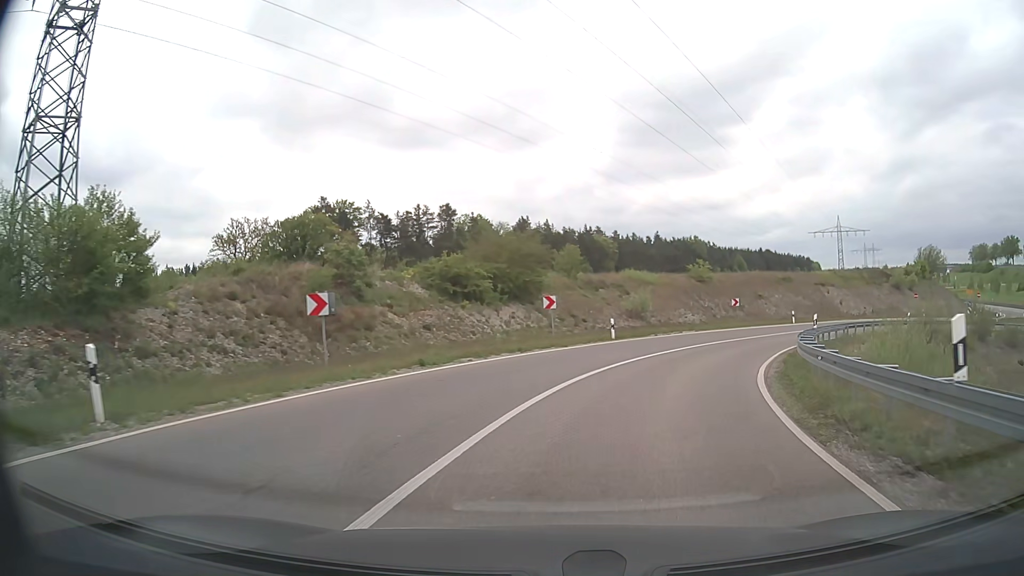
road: trunk_link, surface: asphalt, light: Day
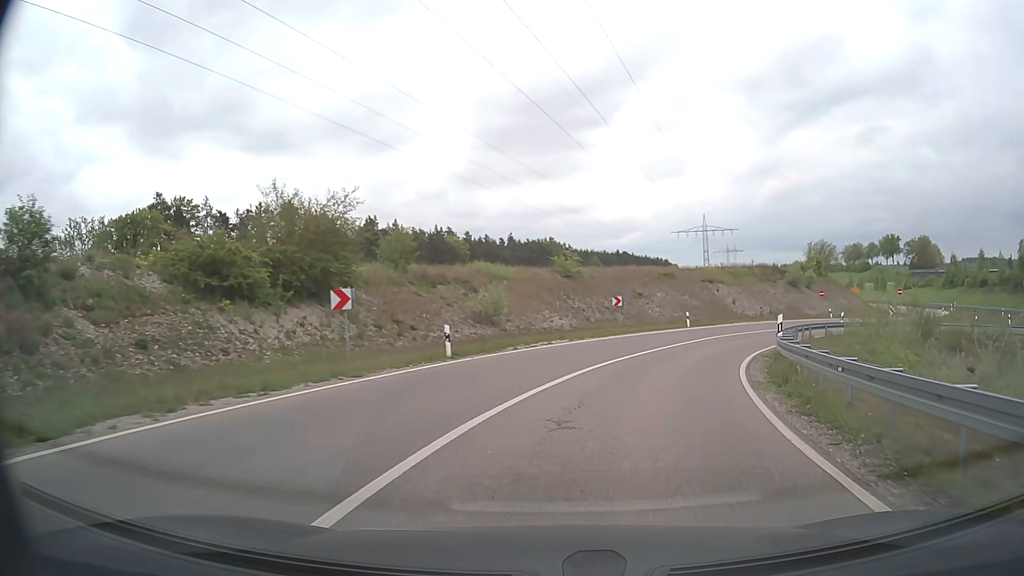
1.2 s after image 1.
(+1.2, +11.1) m; +12°
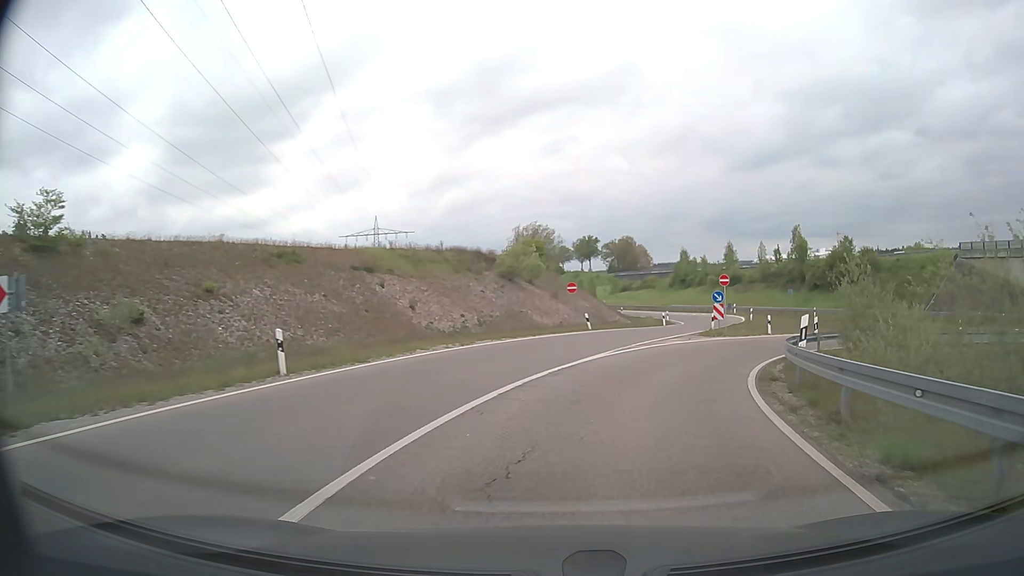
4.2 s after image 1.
(+6.6, +27.8) m; +27°
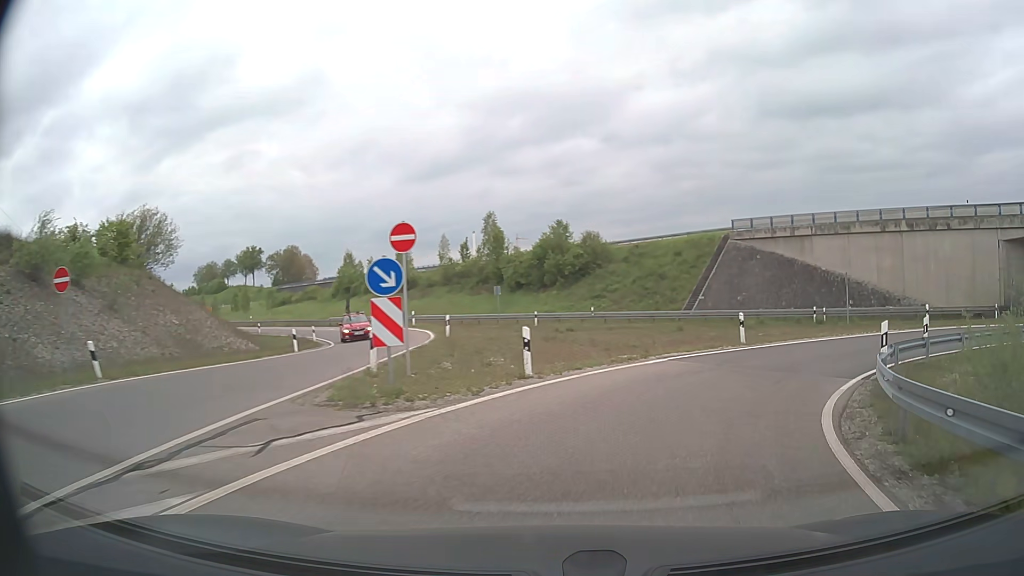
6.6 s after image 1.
(+4.6, +21.7) m; +27°
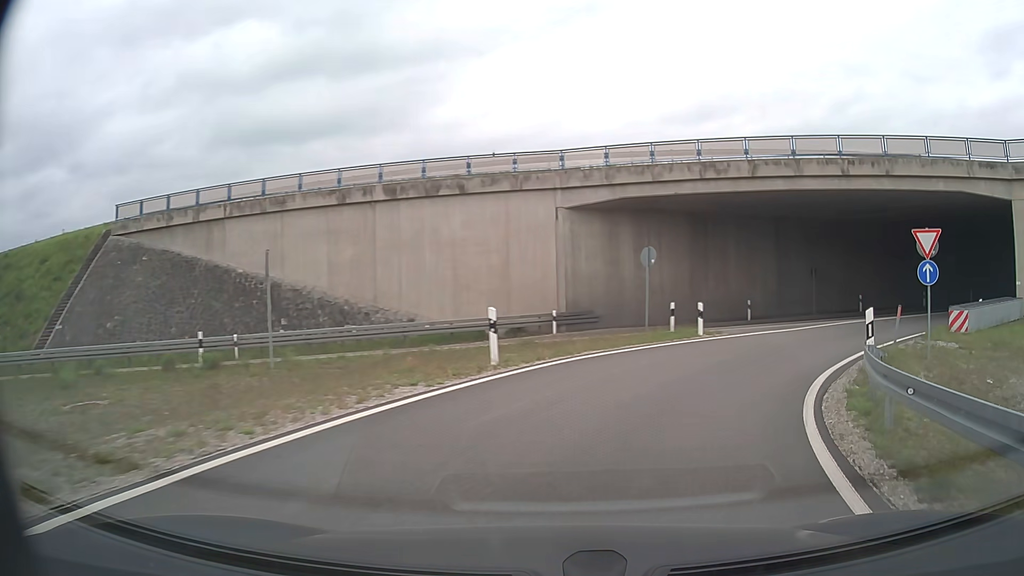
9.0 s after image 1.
(+8.4, +19.7) m; +47°
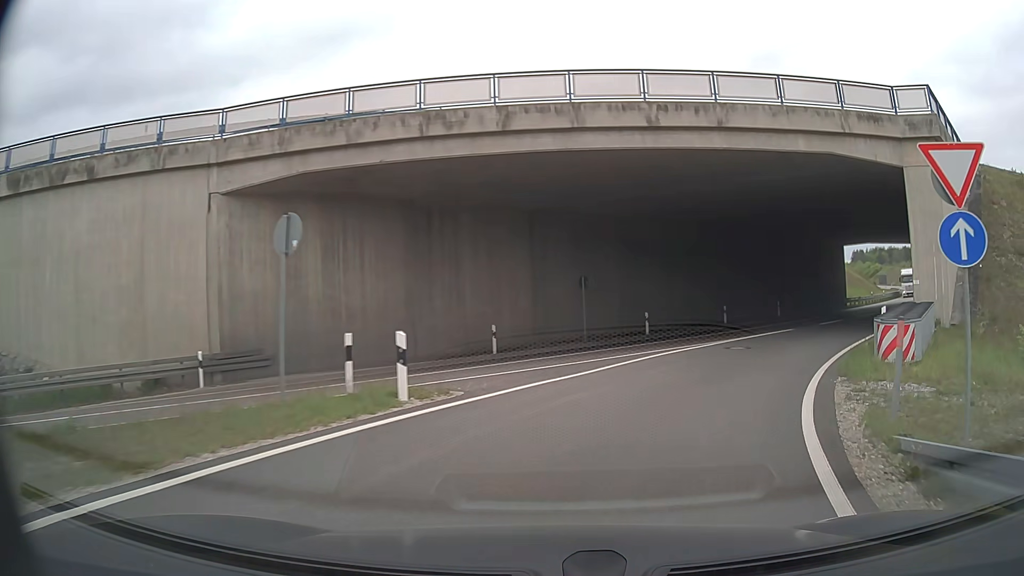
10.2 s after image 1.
(+2.4, +10.5) m; +23°
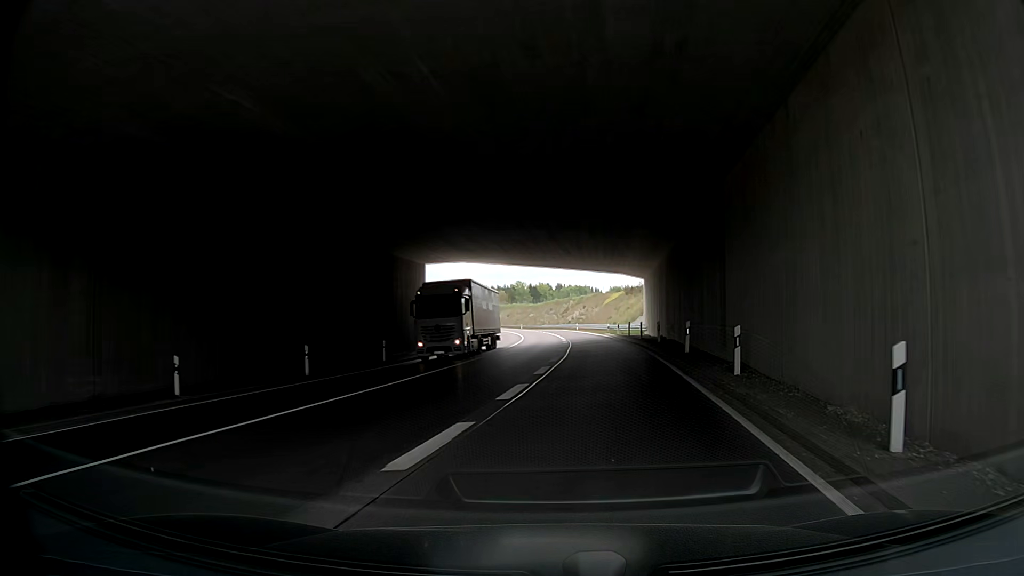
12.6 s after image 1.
(+7.4, +20.3) m; +39°
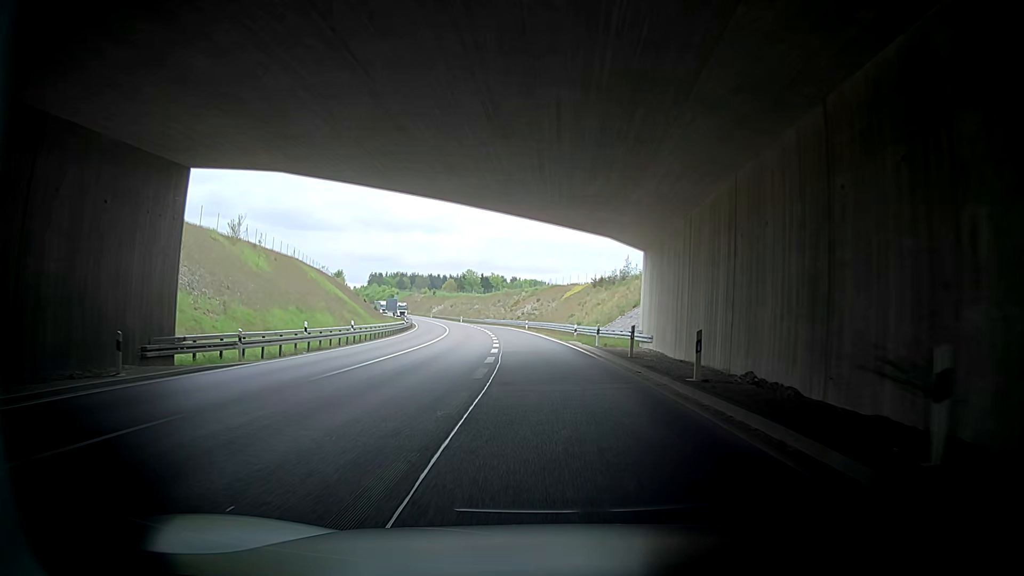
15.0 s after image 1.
(-0.6, +26.8) m; -2°
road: trunk
(0, +10) (-1, +20) (-1, +30) (-2, +40) (-2, +50) (-3, +60) (-4, +70) (-5, +80) (-6, +90) (-7, +100) m
